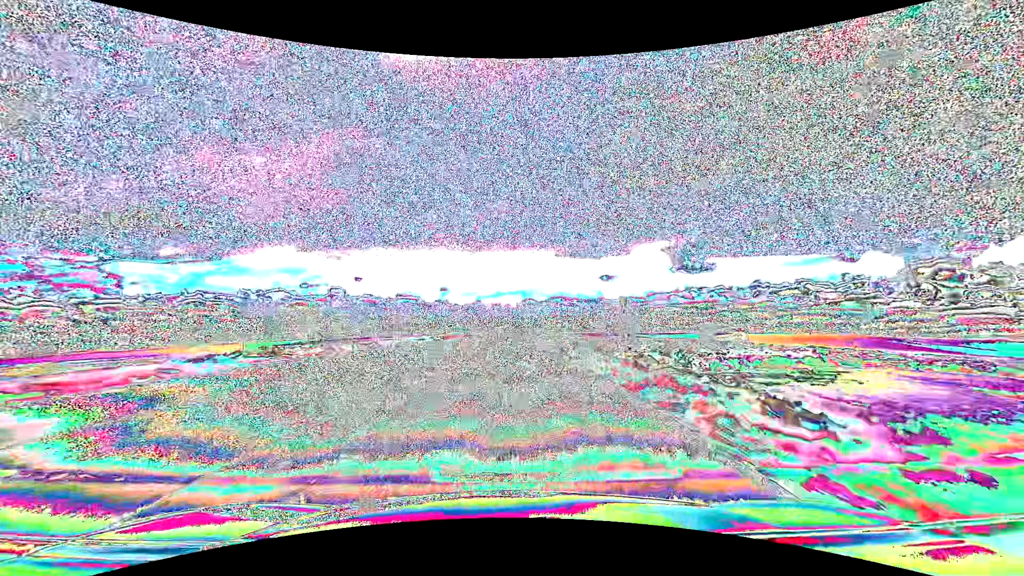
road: primary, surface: asphalt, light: Day
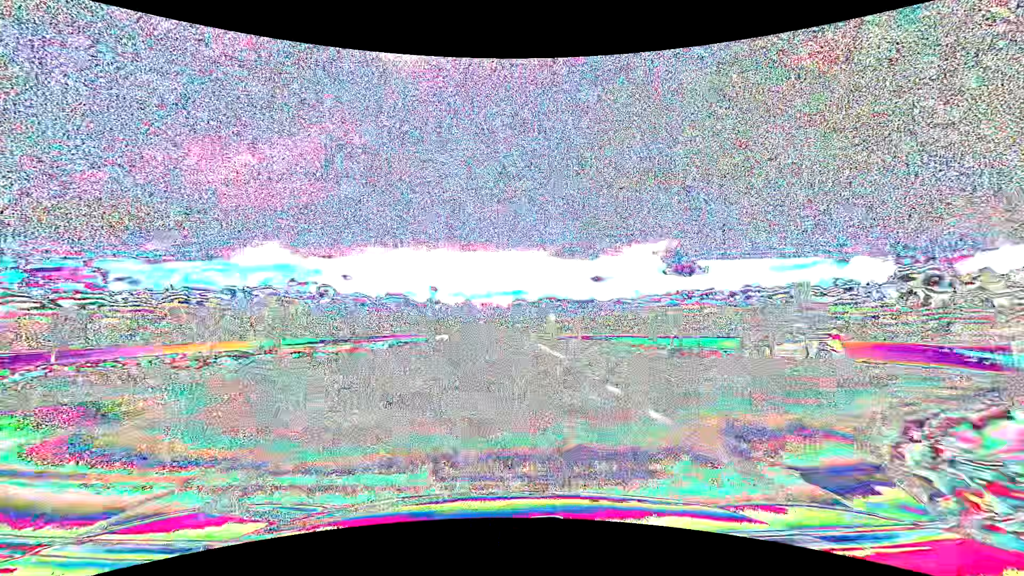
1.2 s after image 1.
(+0.4, +31.5) m; +1°
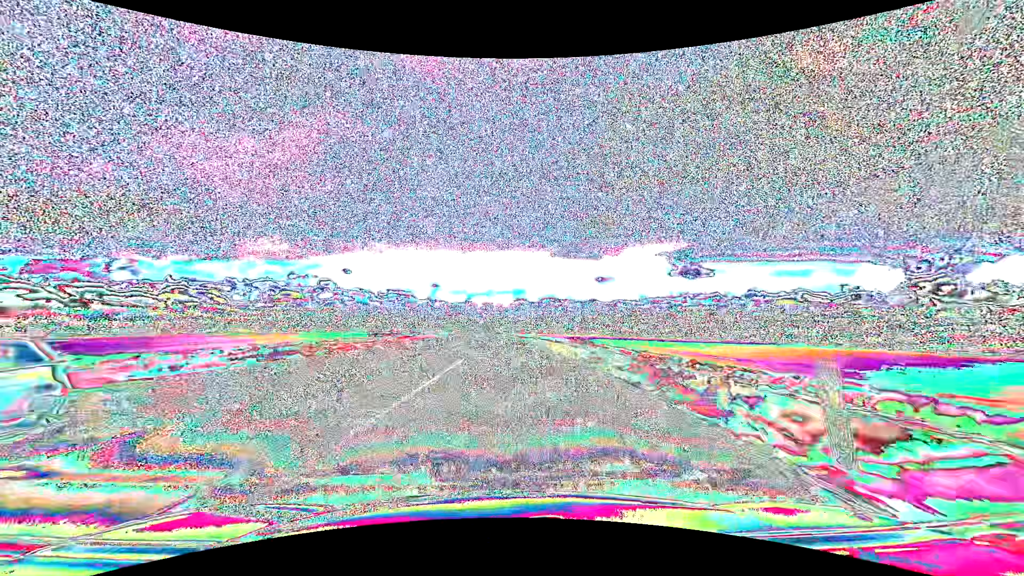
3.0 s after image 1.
(0.0, +47.4) m; 0°
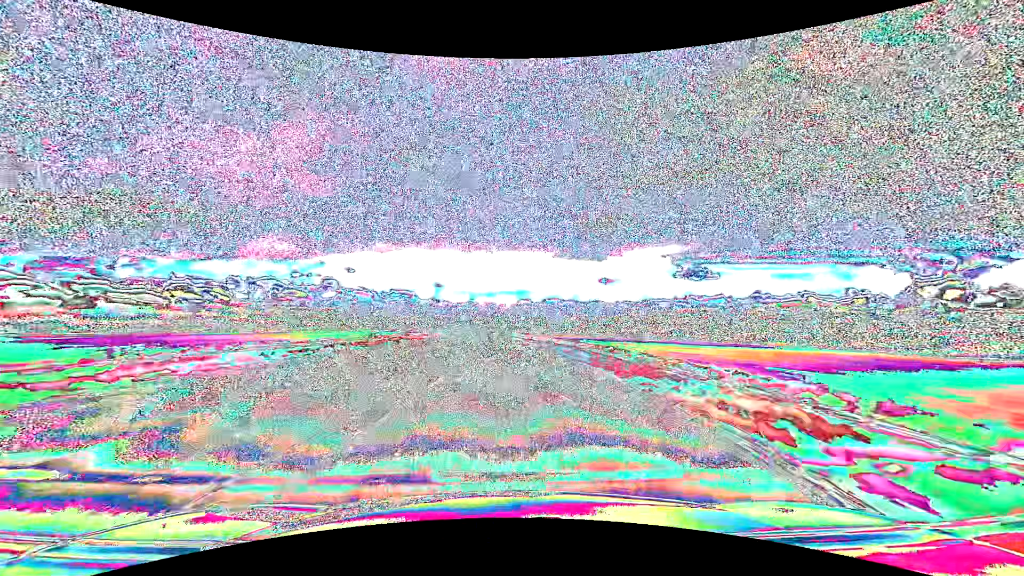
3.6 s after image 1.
(0.0, +15.8) m; 0°
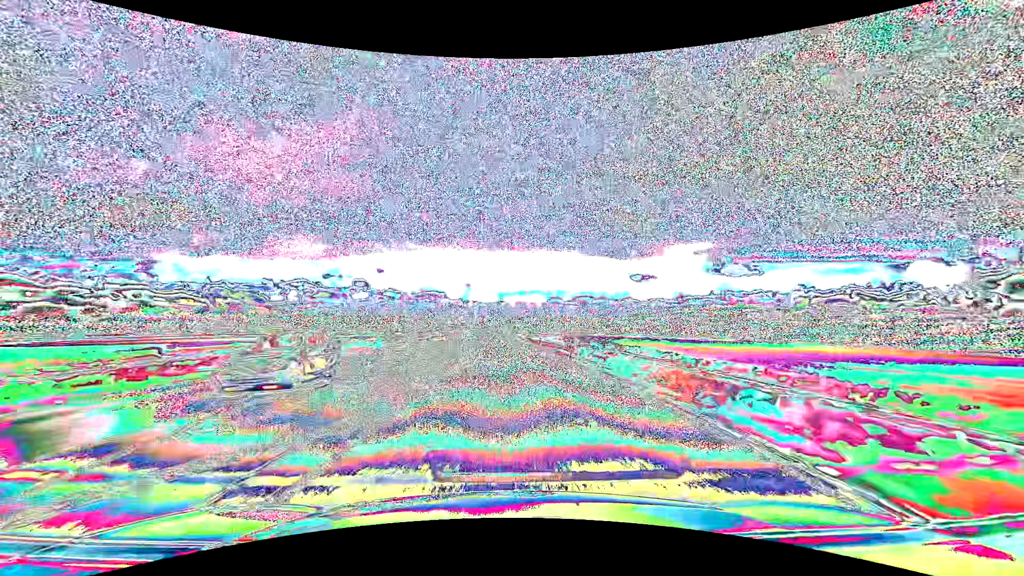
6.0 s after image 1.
(-1.2, +63.3) m; -3°
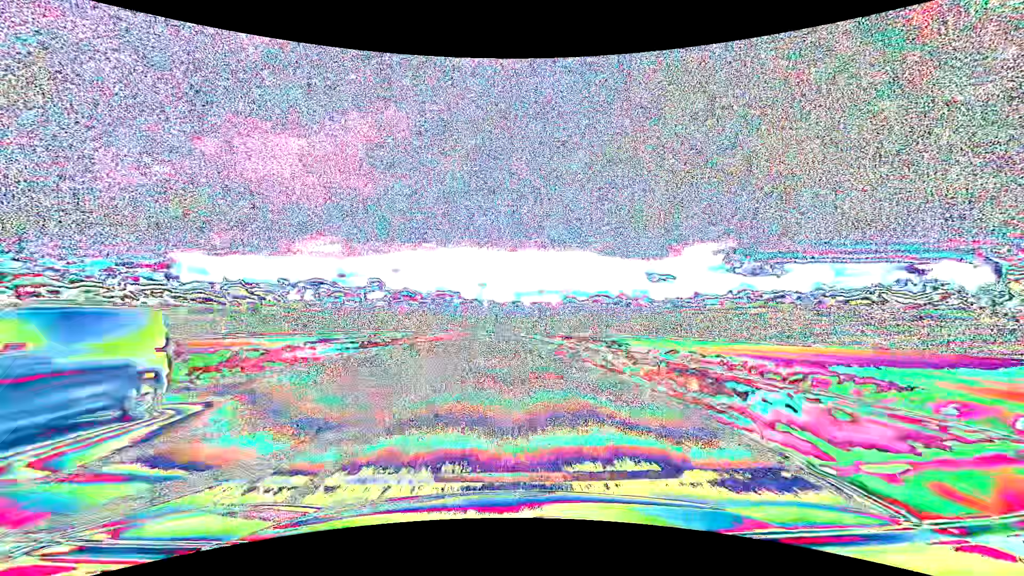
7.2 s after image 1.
(-0.7, +31.6) m; -2°
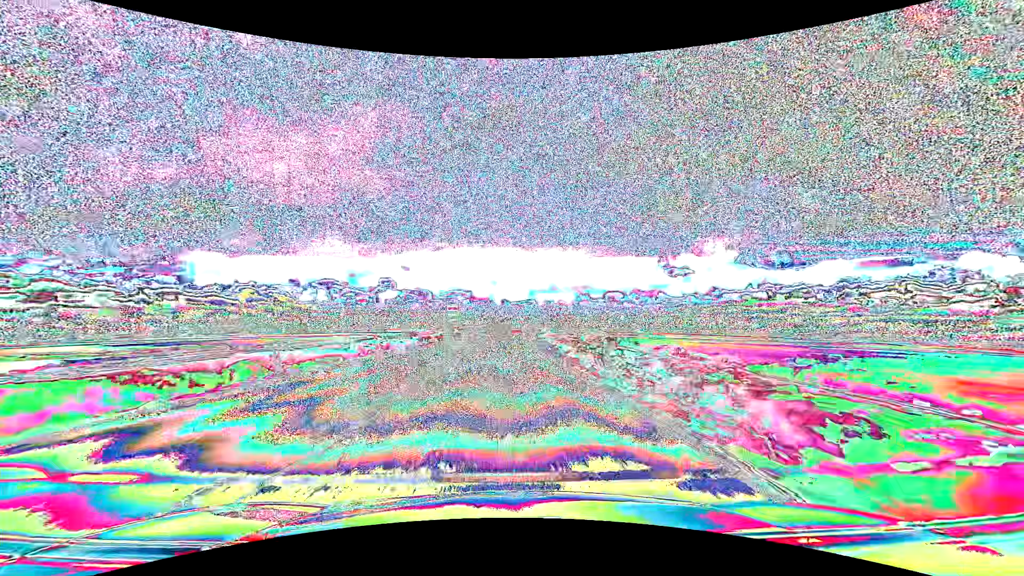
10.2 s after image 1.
(-1.0, +79.2) m; -1°
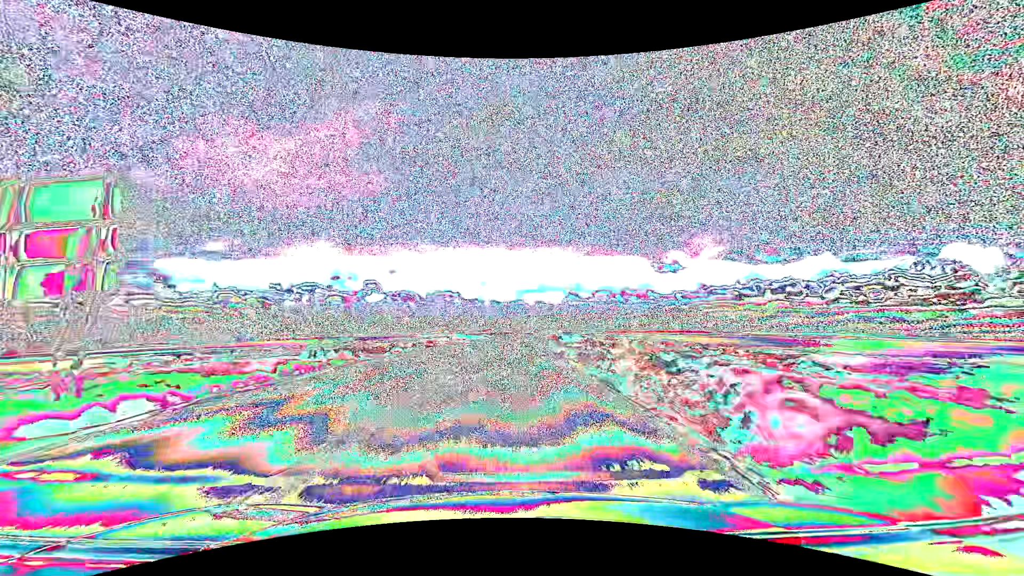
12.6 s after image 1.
(+0.2, +63.4) m; +1°
(0, +10) (0, +20) (0, +30) (+1, +40) (+1, +50) (+1, +60) (+2, +70) (+3, +80) (+3, +90) (+4, +100) m
